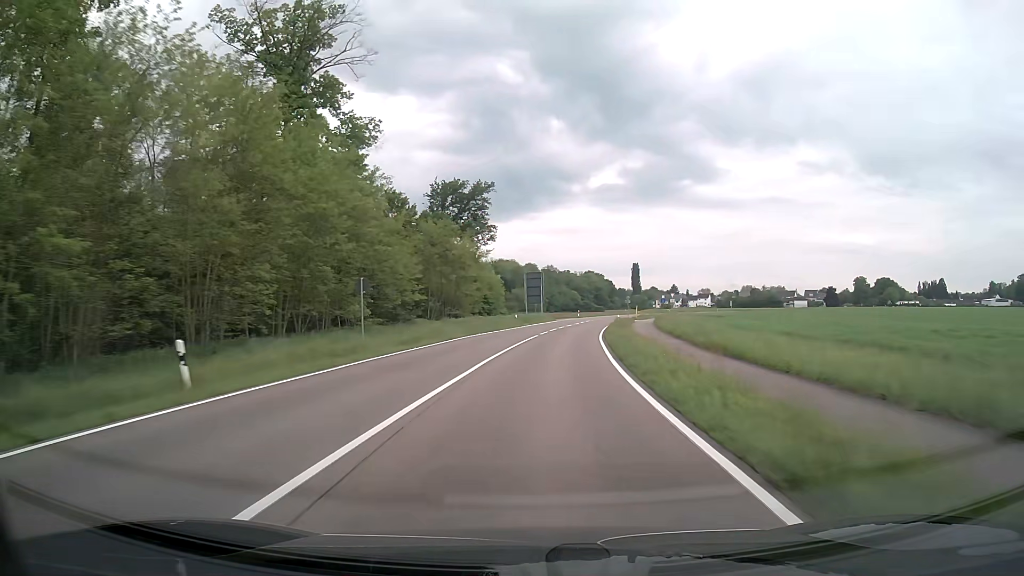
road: tertiary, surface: asphalt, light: Day
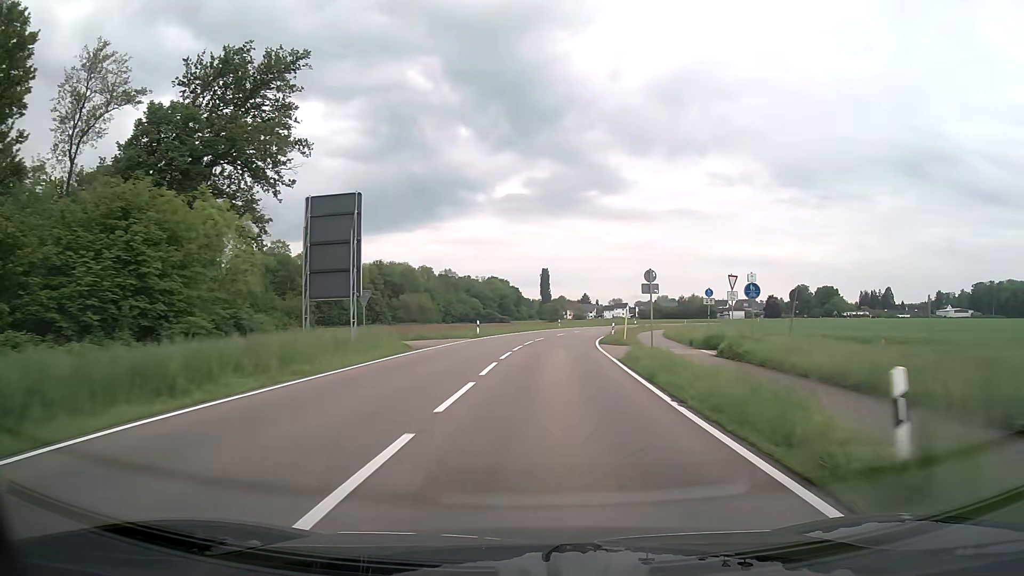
(+3.9, +55.1) m; +8°
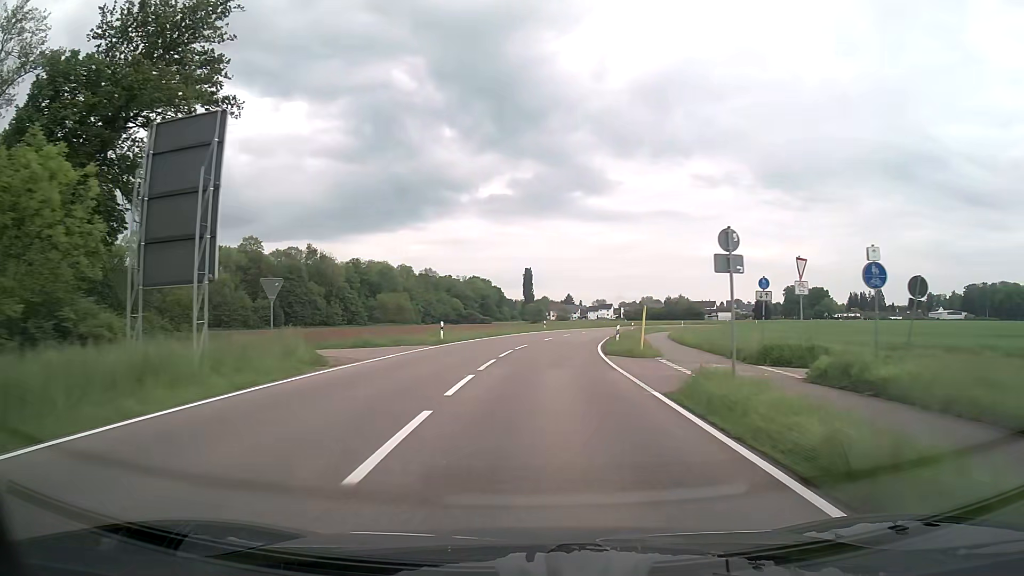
(+0.1, +10.4) m; +2°
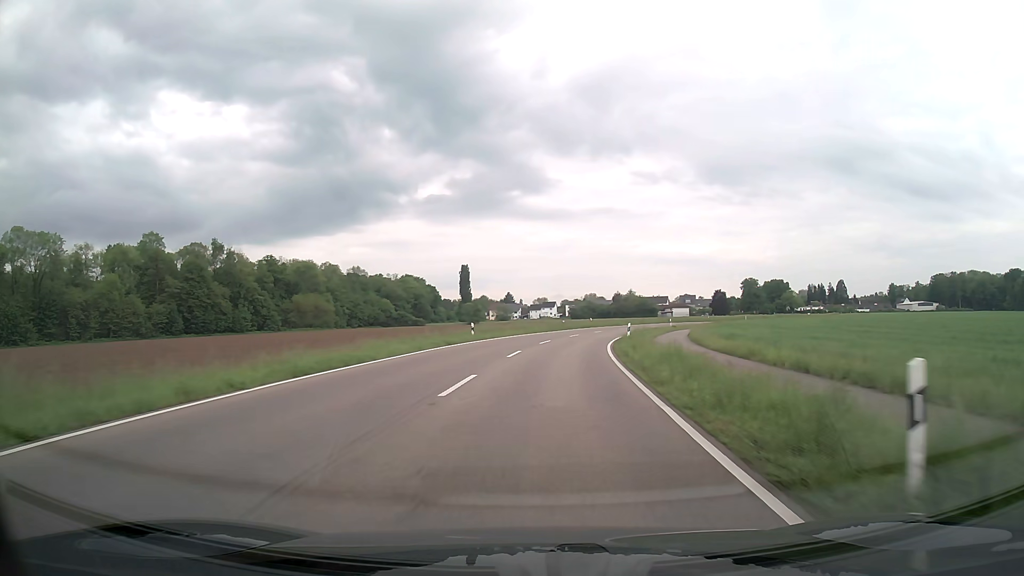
(+1.2, +29.6) m; +5°
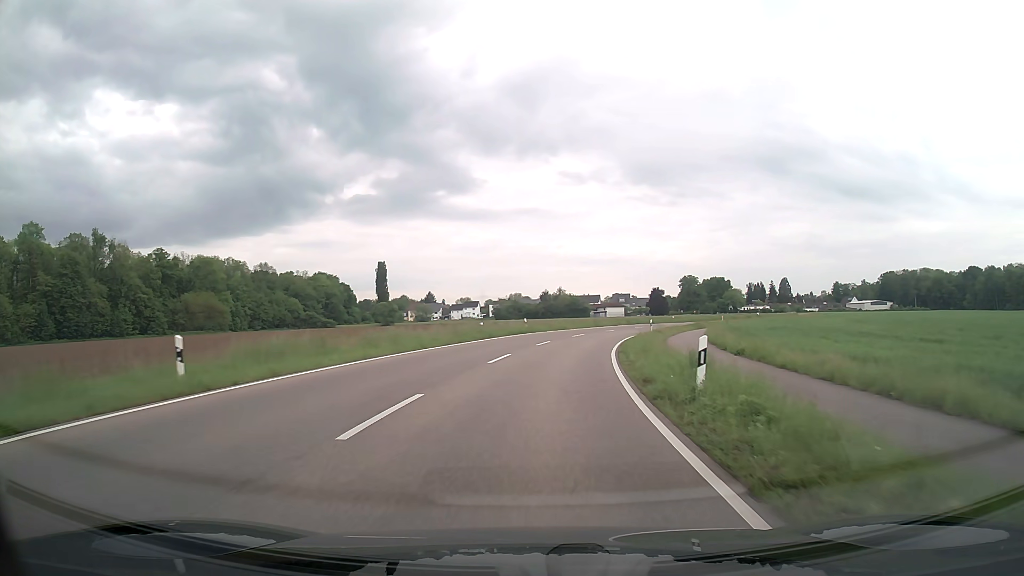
(+1.5, +27.6) m; +6°
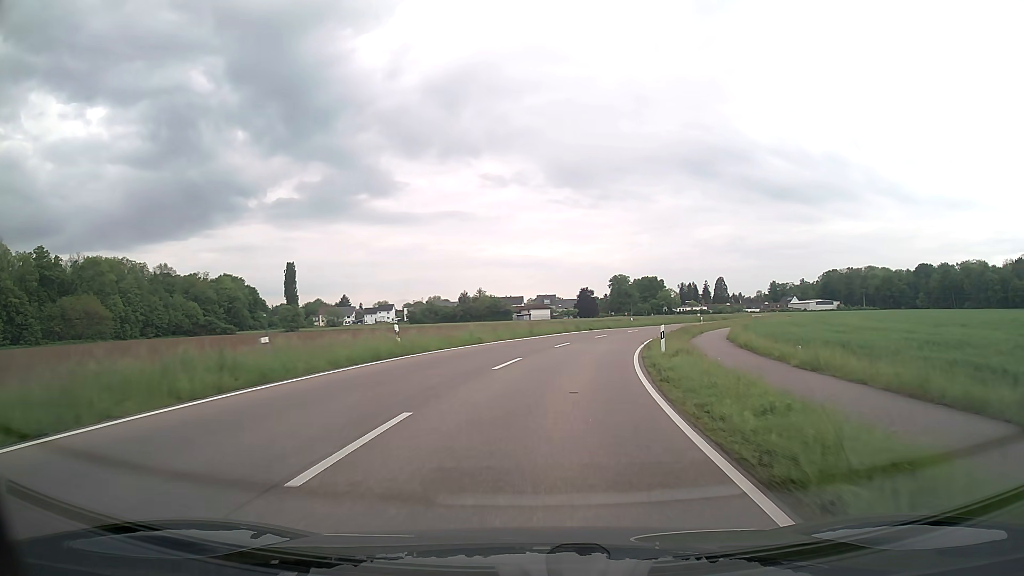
(+1.4, +25.7) m; +7°
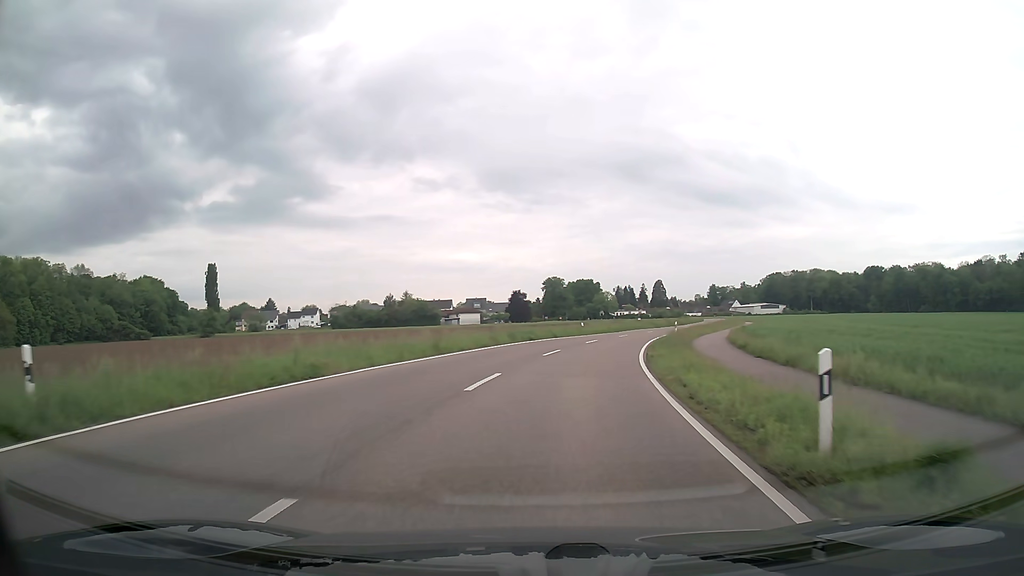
(+0.8, +16.6) m; +6°
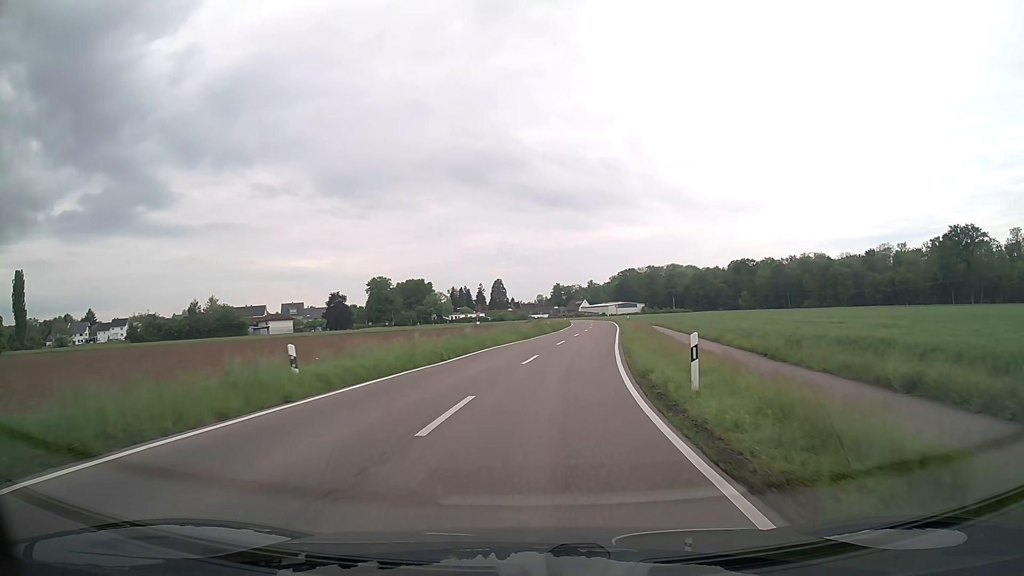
(+5.2, +39.7) m; +14°
(0, +10) (+1, +20) (+2, +30) (+3, +40) (+5, +50) (+6, +60) (+7, +70) (+8, +79) (+9, +89) (+10, +99) m
